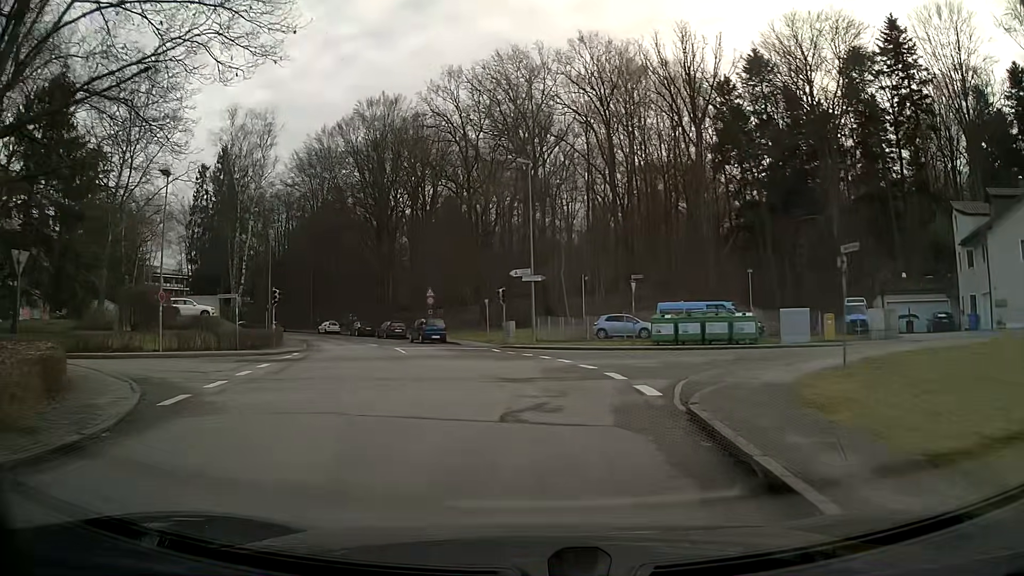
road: residential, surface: asphalt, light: Day
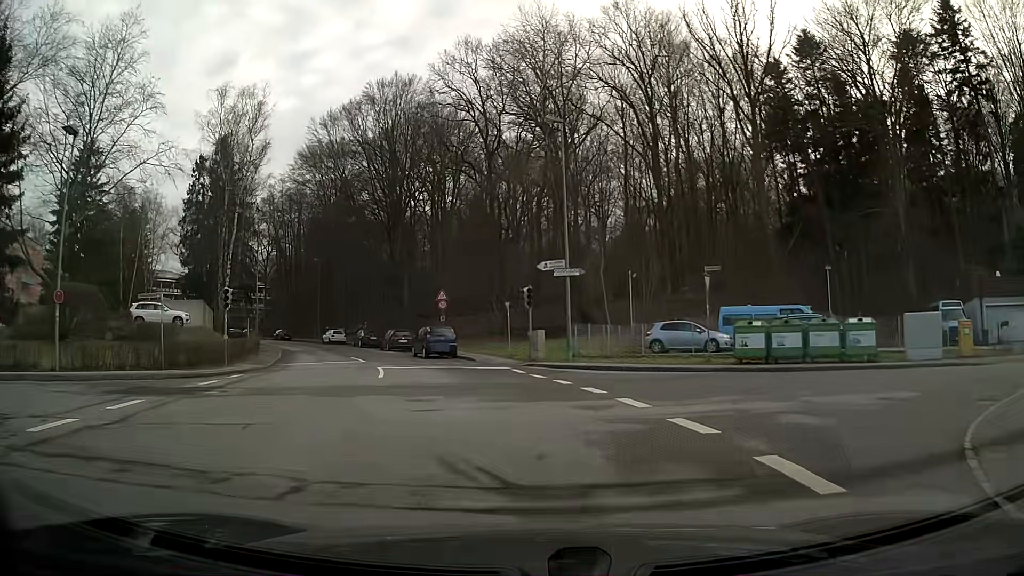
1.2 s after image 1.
(-0.2, +9.3) m; -4°
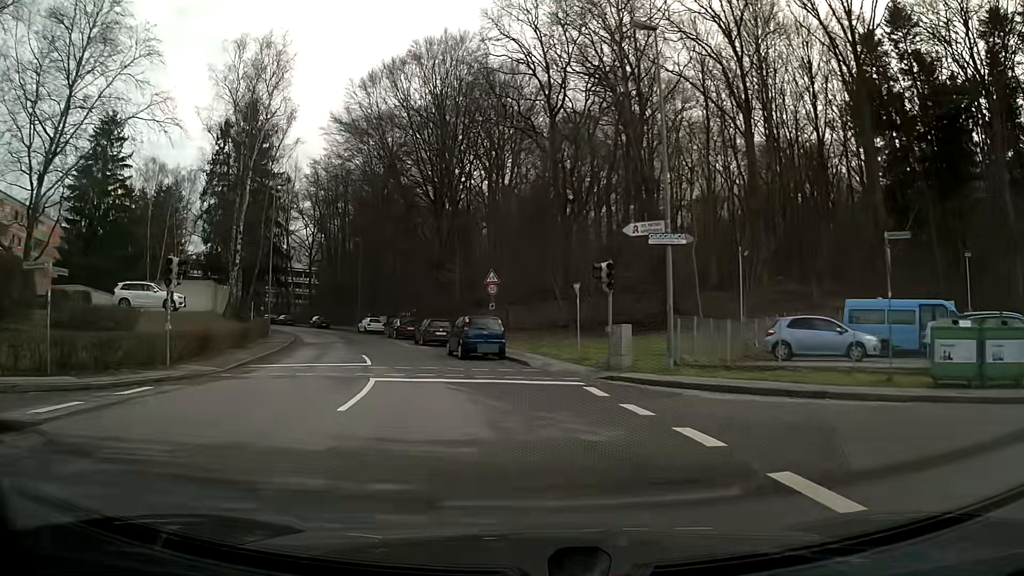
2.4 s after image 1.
(-0.4, +9.1) m; -5°
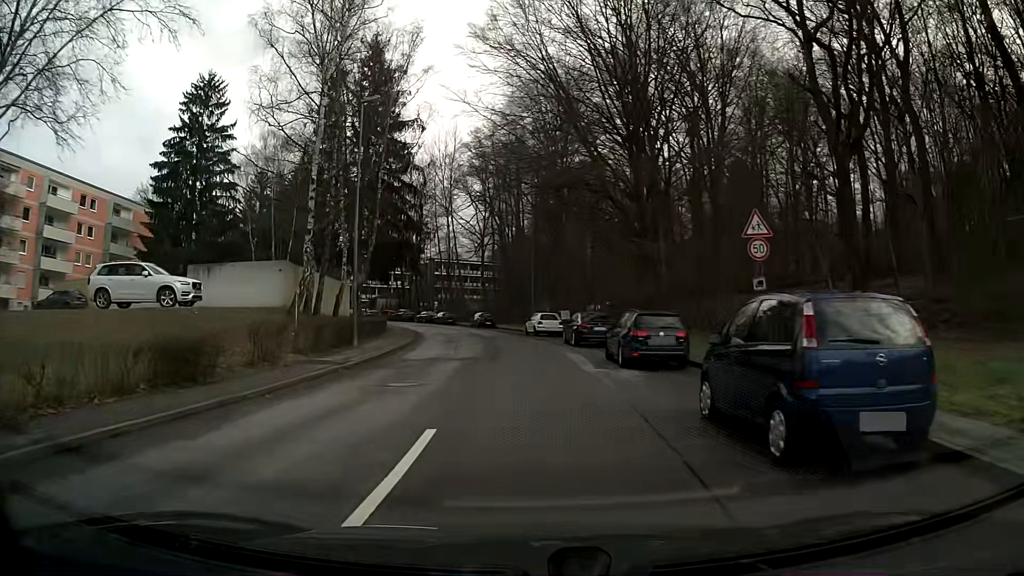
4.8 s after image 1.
(-2.8, +18.2) m; -15°
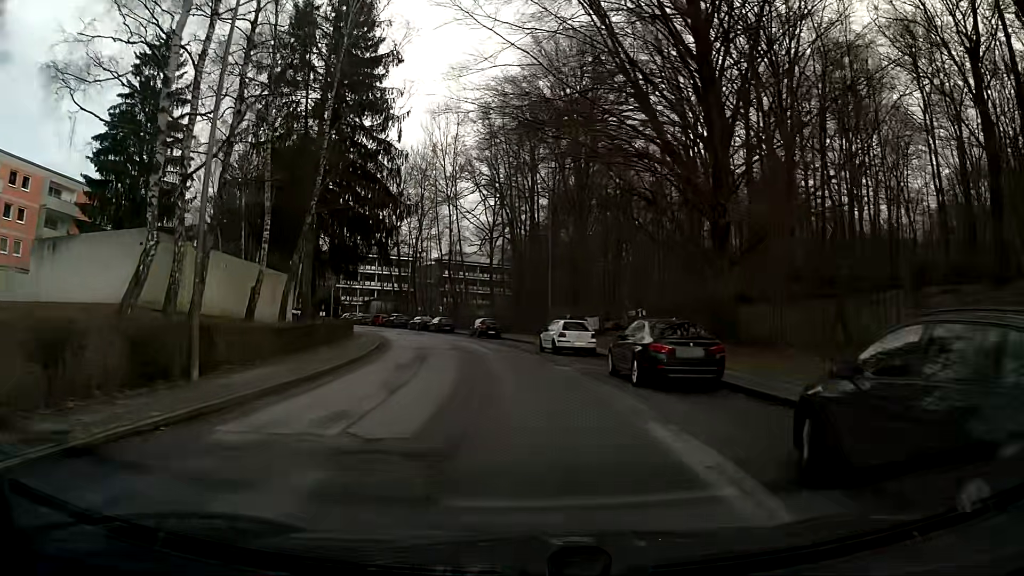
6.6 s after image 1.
(-0.2, +14.0) m; -1°
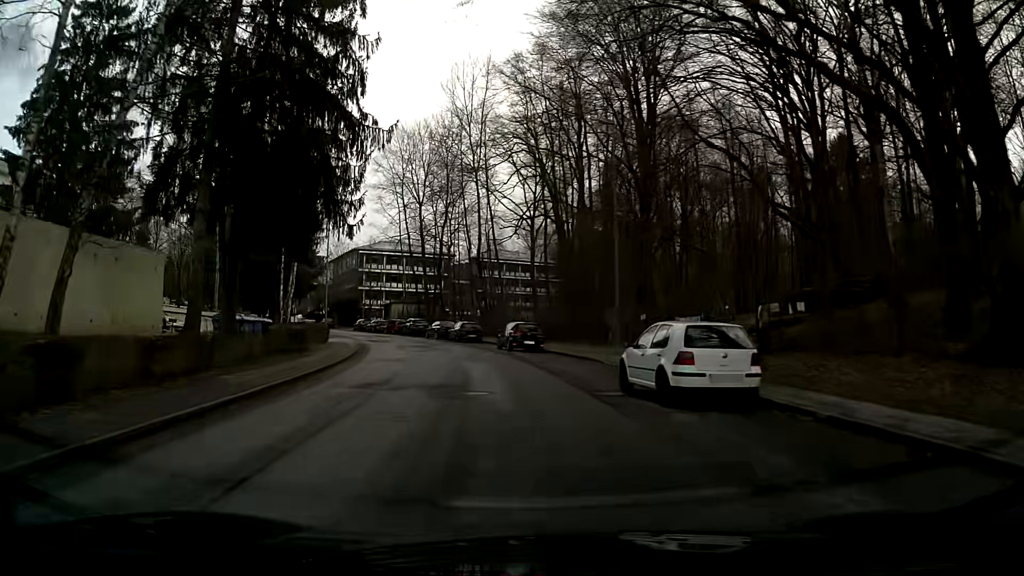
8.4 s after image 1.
(-0.6, +16.1) m; -5°
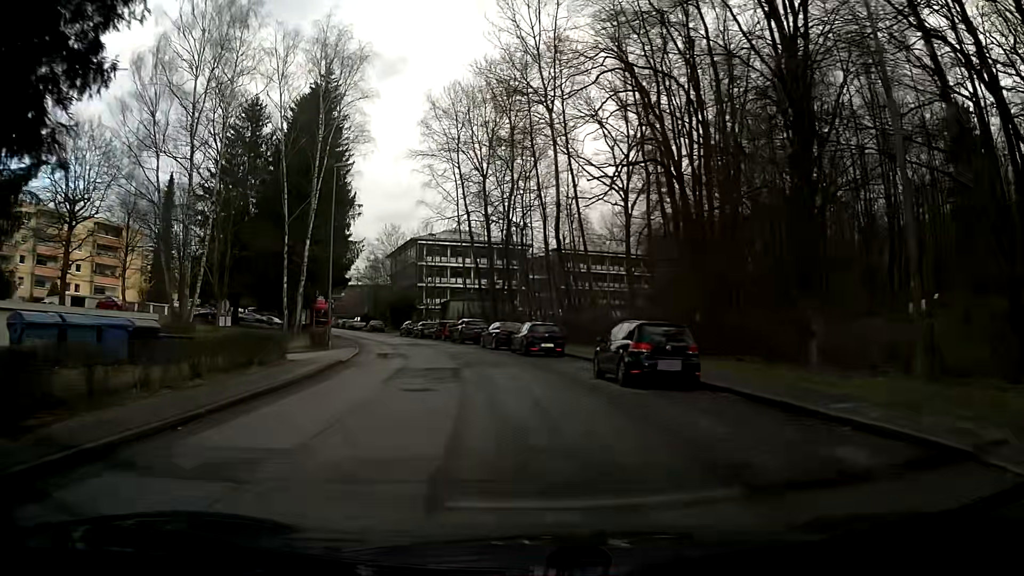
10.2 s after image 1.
(-1.0, +18.4) m; -6°
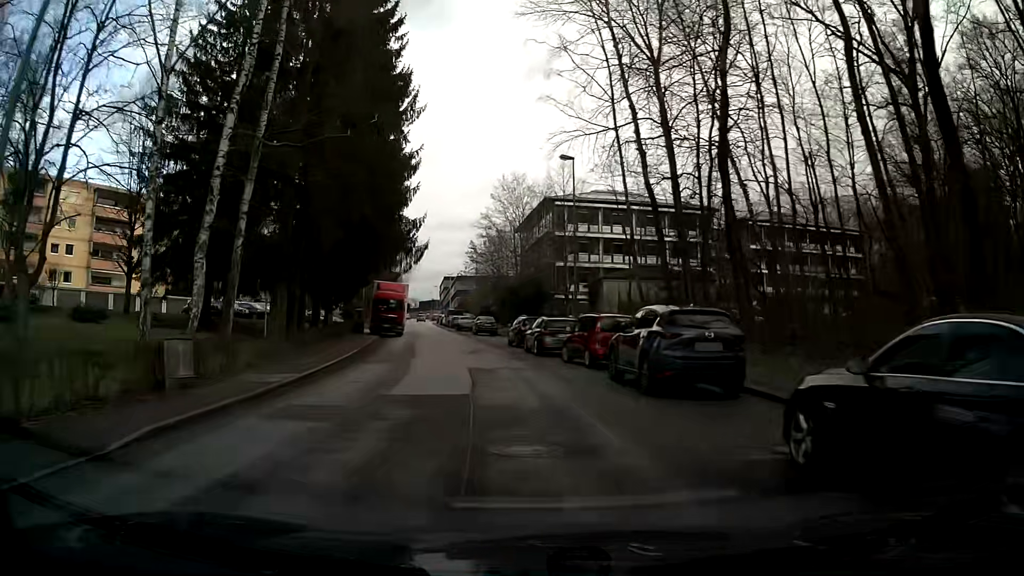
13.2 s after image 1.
(-3.8, +31.4) m; -13°
(0, +10) (-1, +20) (-2, +30) (-4, +40) (-5, +50) (-7, +60) (-9, +69) (-10, +79) (-12, +89) (-13, +99) m
